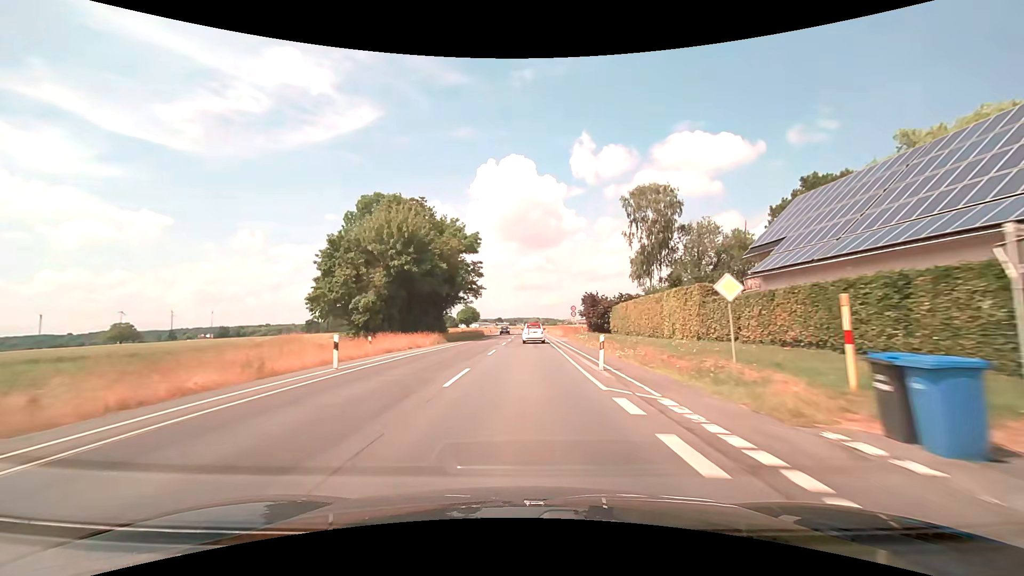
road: secondary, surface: asphalt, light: Day
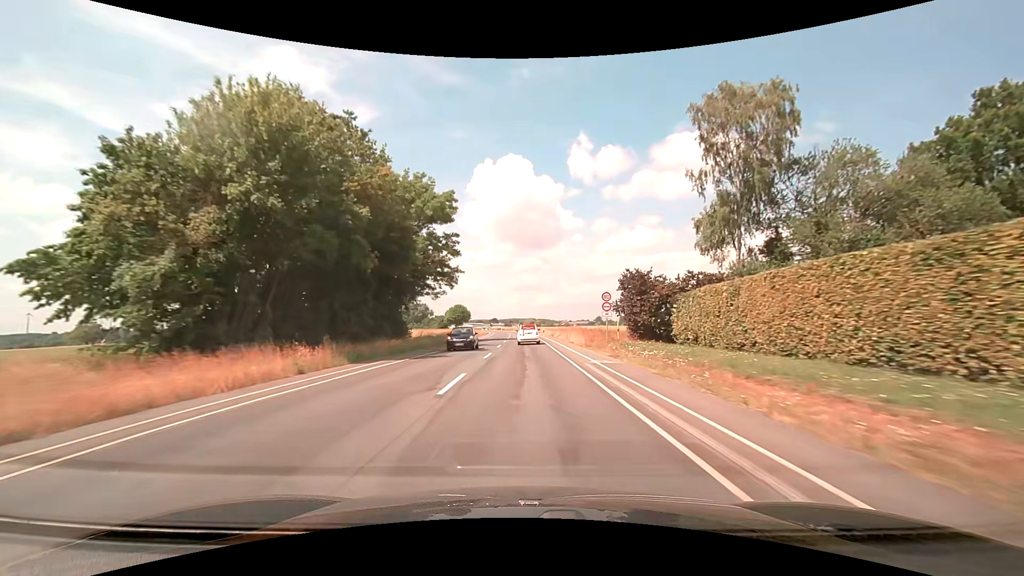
(+0.1, +24.7) m; 0°
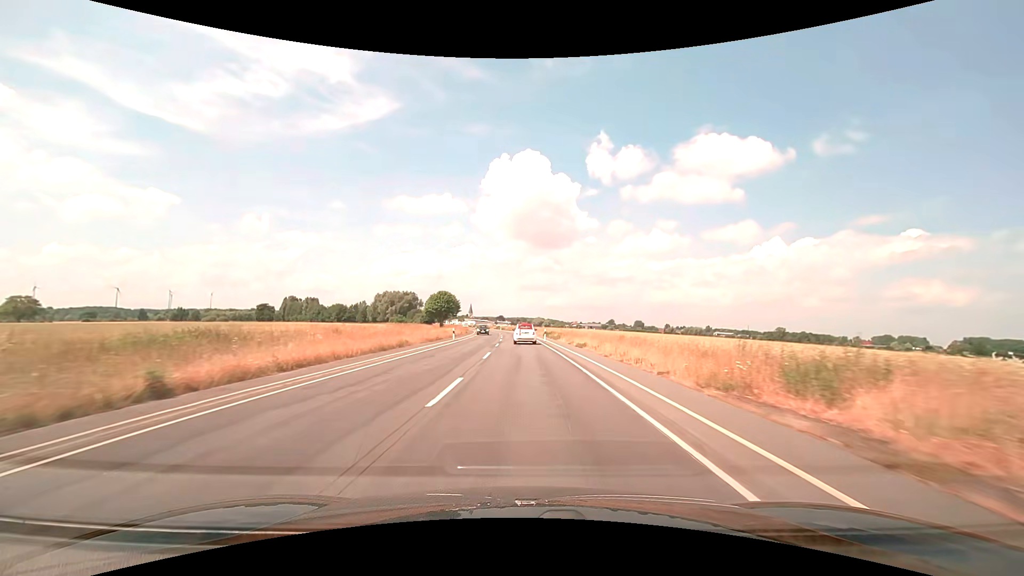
(-0.2, +61.4) m; -1°
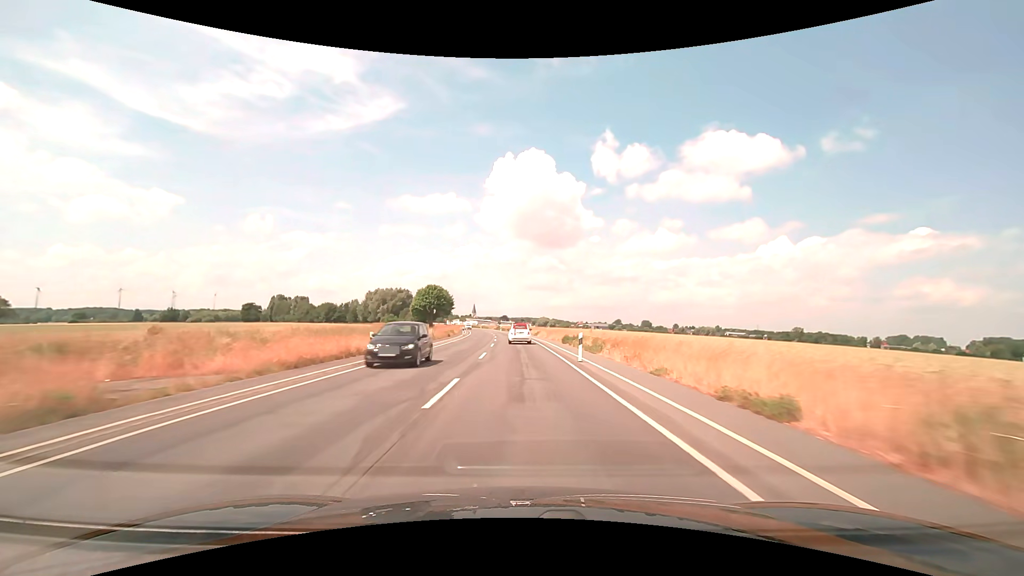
(0.0, +24.4) m; 0°
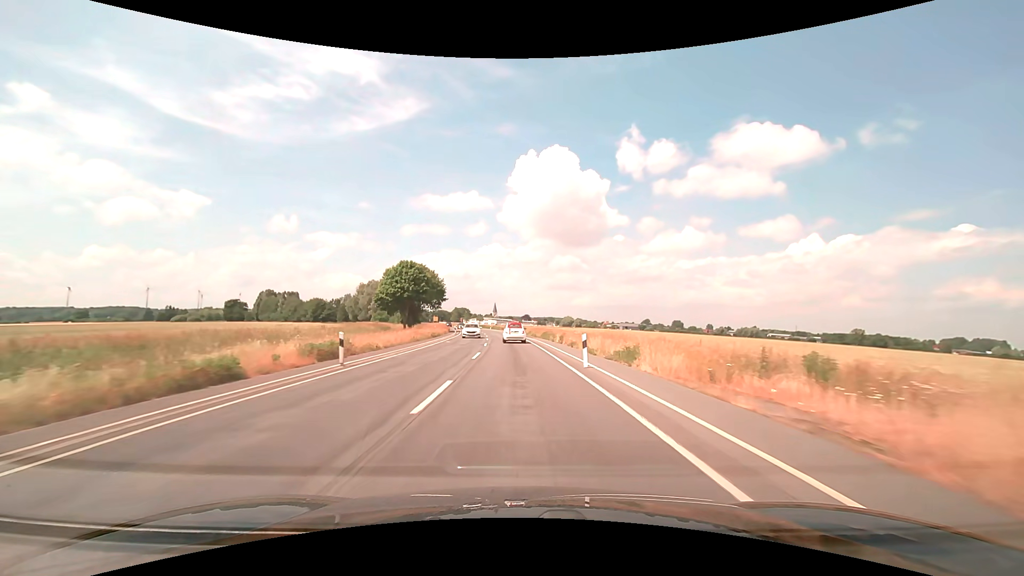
(-1.1, +48.6) m; -3°
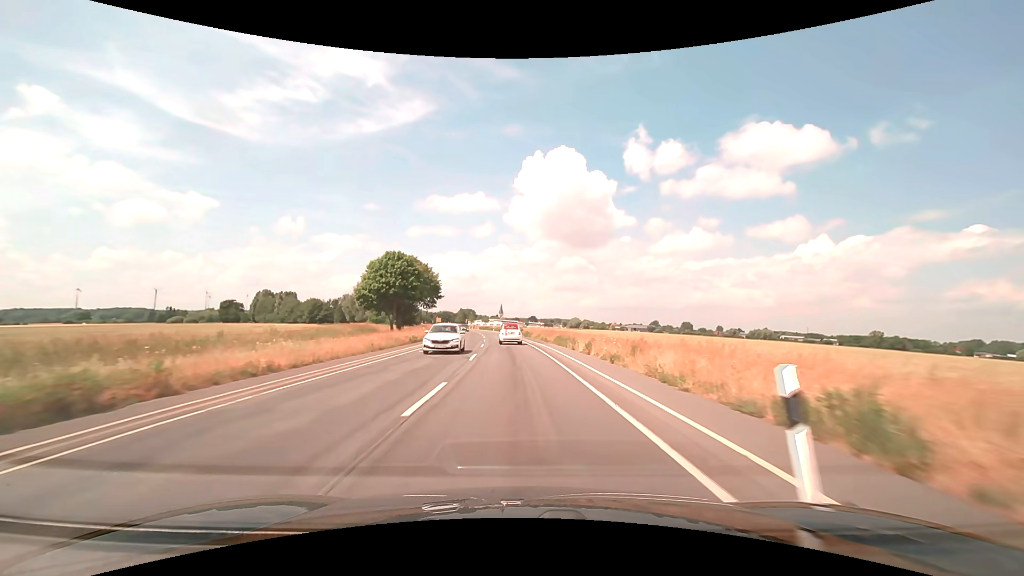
(-0.1, +12.1) m; -1°
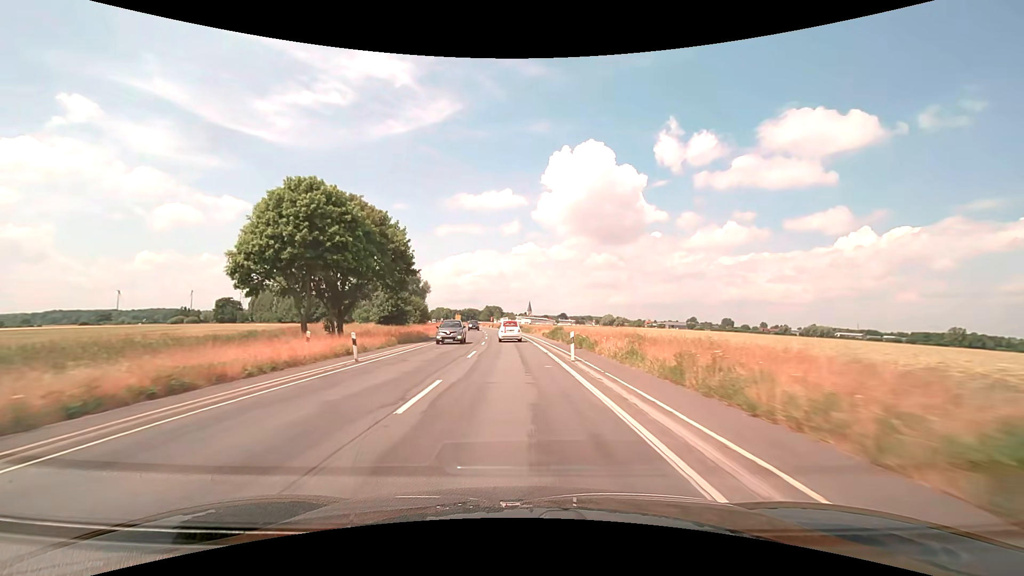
(-0.9, +36.2) m; -3°
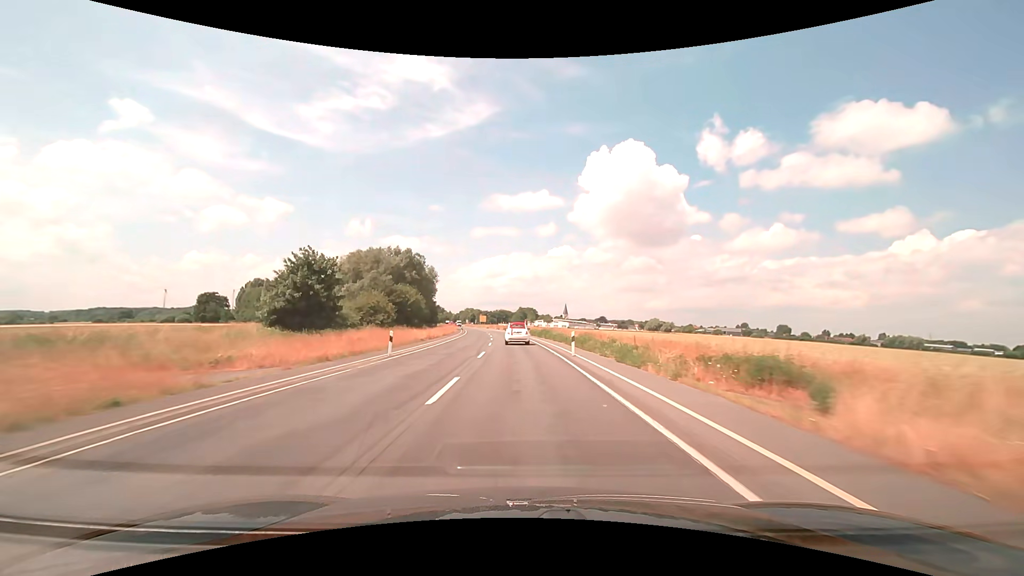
(-1.8, +47.2) m; -4°
(0, +10) (0, +20) (0, +30) (-1, +40) (-1, +50) (-2, +60) (-3, +70) (-3, +80) (-4, +90) (-5, +100) m
